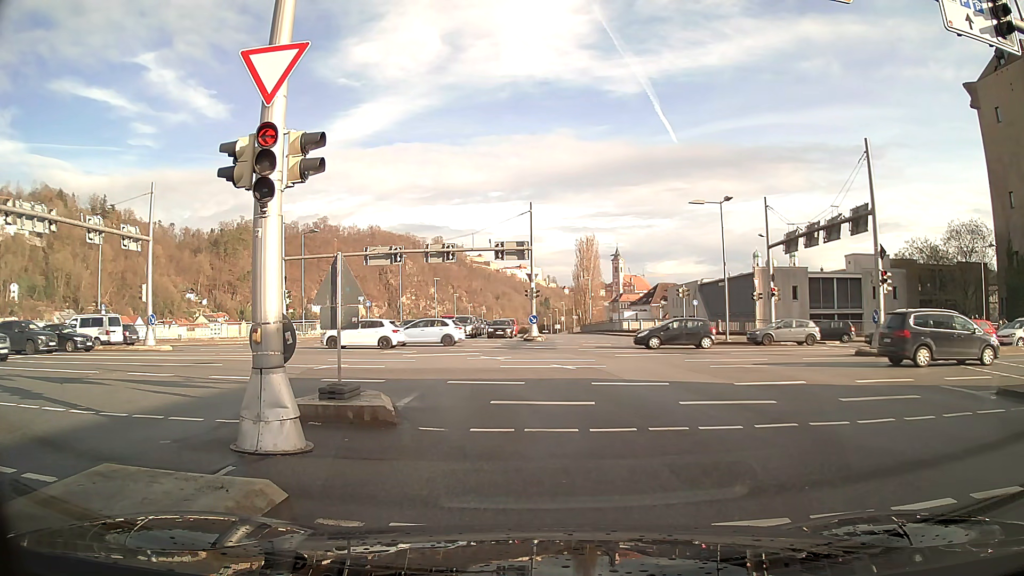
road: primary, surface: asphalt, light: Day
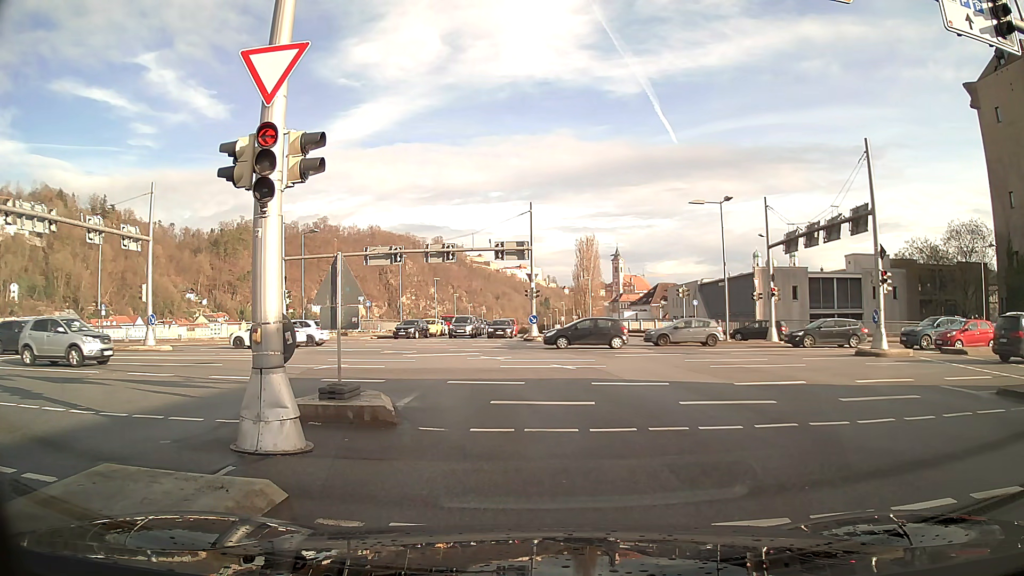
(0.0, 0.0) m; 0°
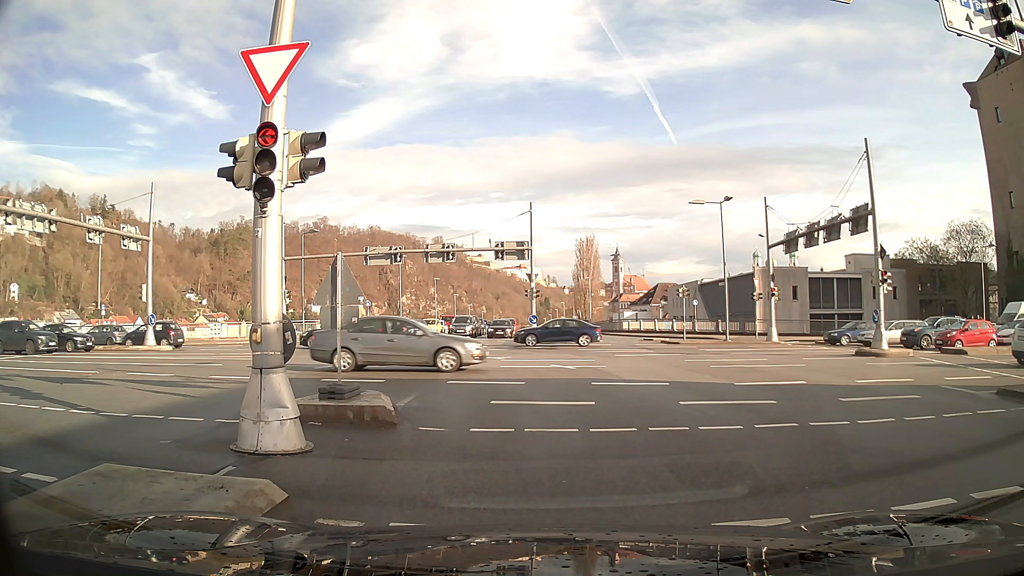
(0.0, 0.0) m; 0°
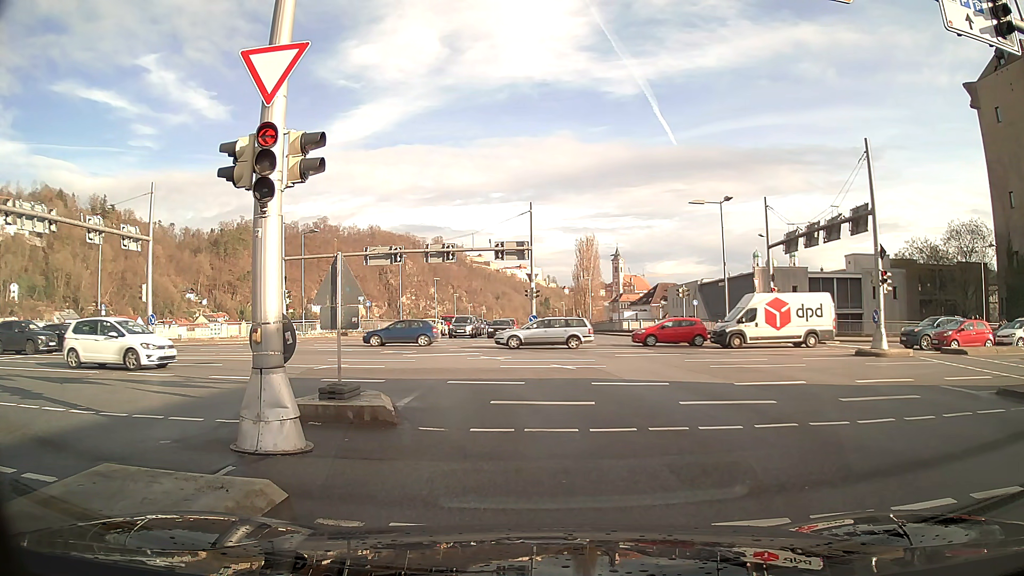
(0.0, 0.0) m; 0°
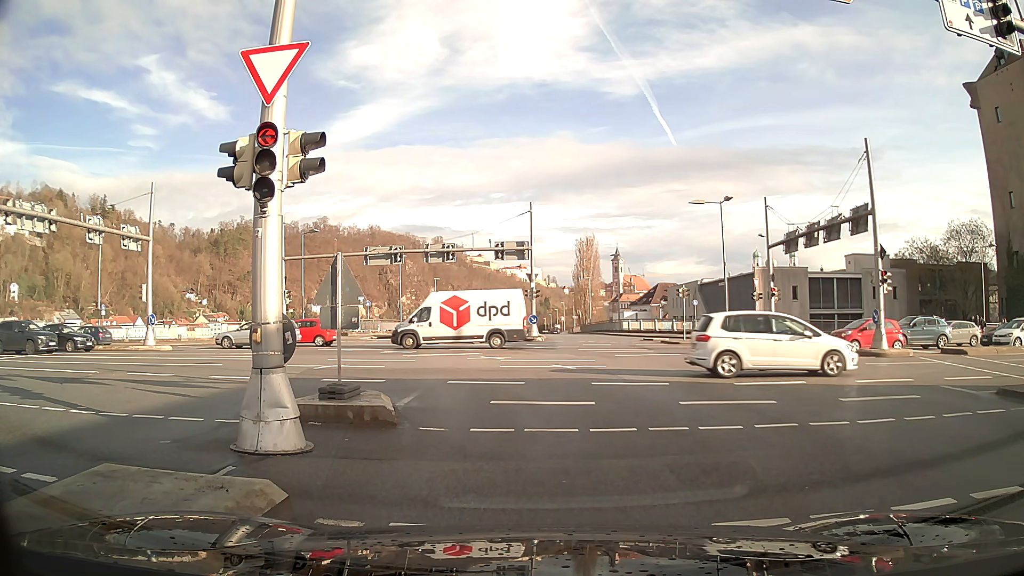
(0.0, 0.0) m; 0°
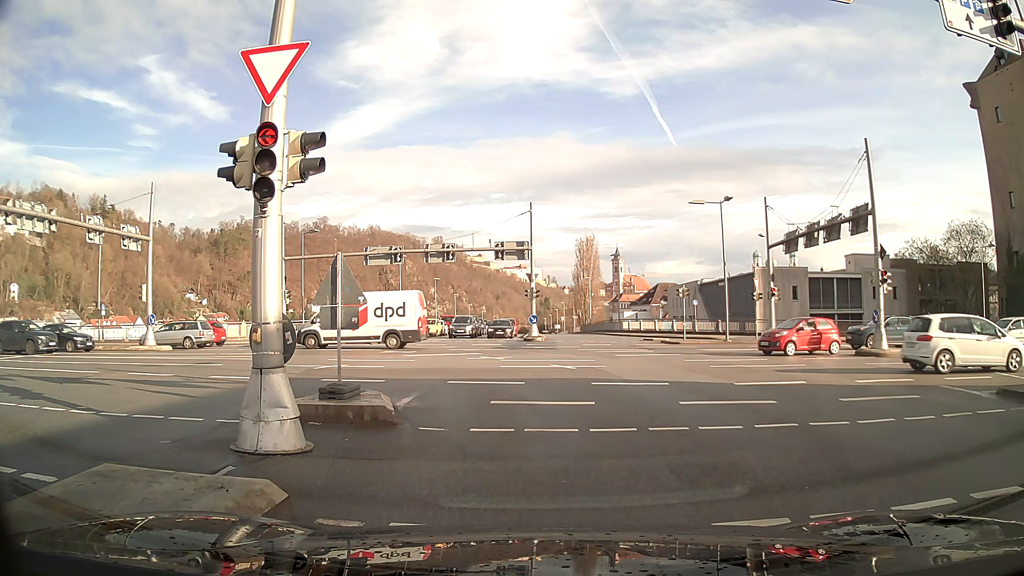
(0.0, 0.0) m; 0°
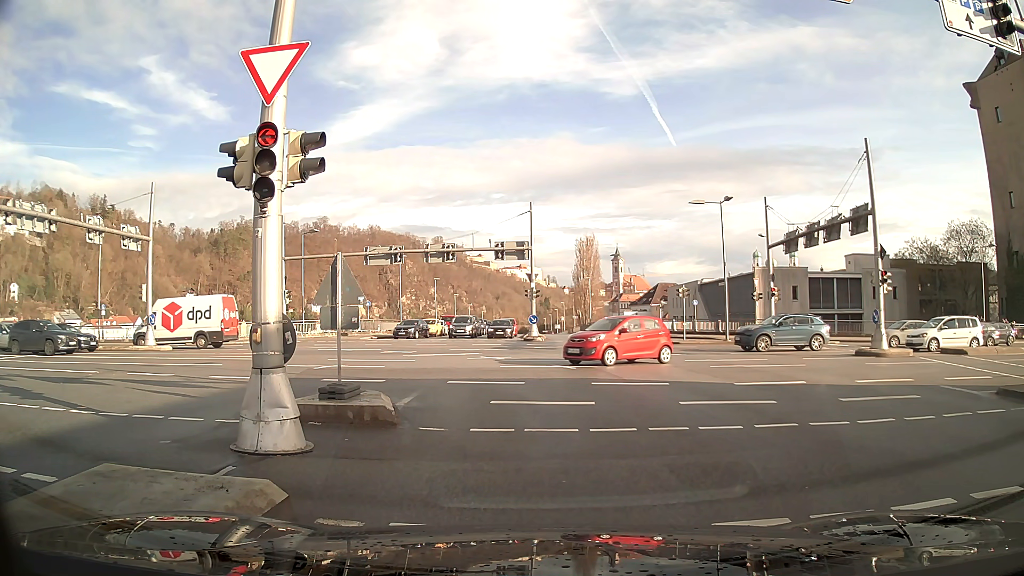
(0.0, 0.0) m; 0°
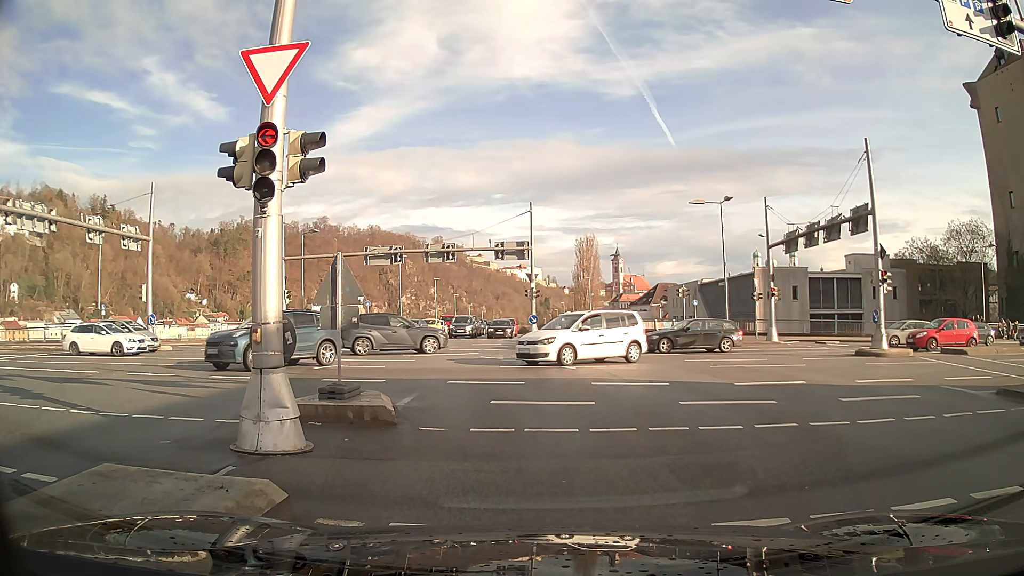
(0.0, 0.0) m; 0°
(0, +10) (-2, +20) (-8, +28) (-17, +32) (-27, +33) (-37, +33) (-47, +33) (-57, +33) (-67, +33) (-77, +33) m
